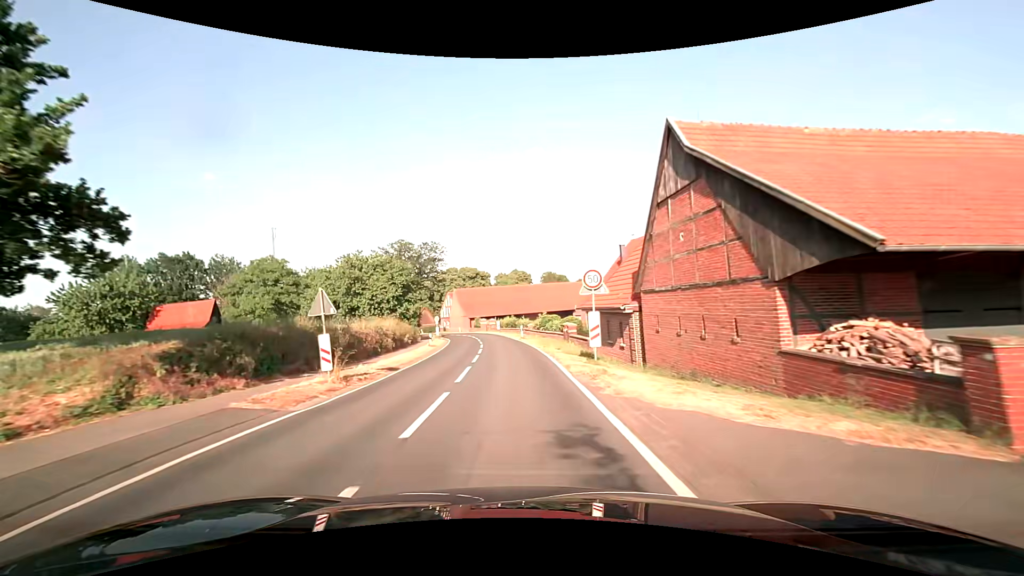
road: secondary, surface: asphalt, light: Day
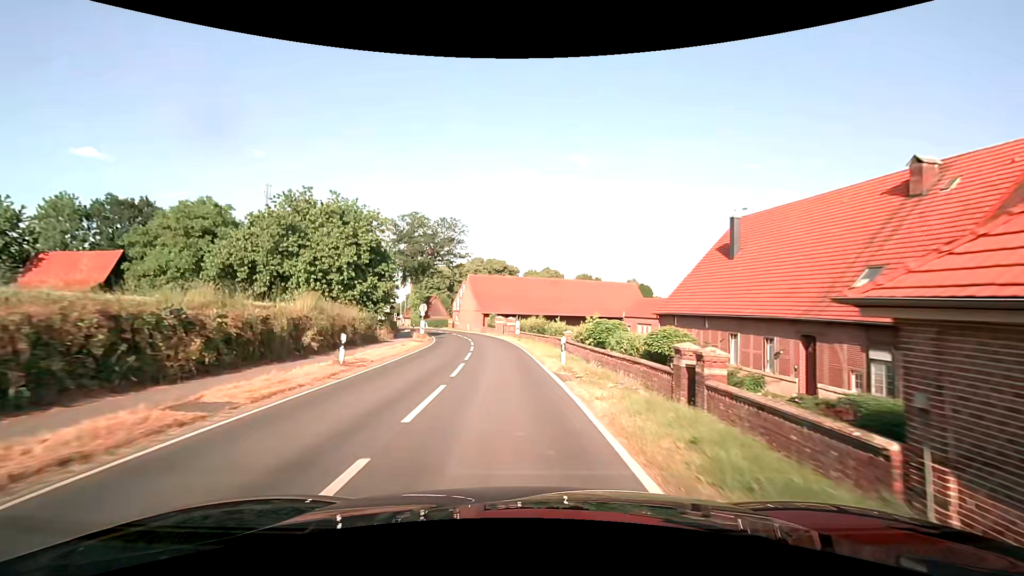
(-0.6, +23.2) m; -3°
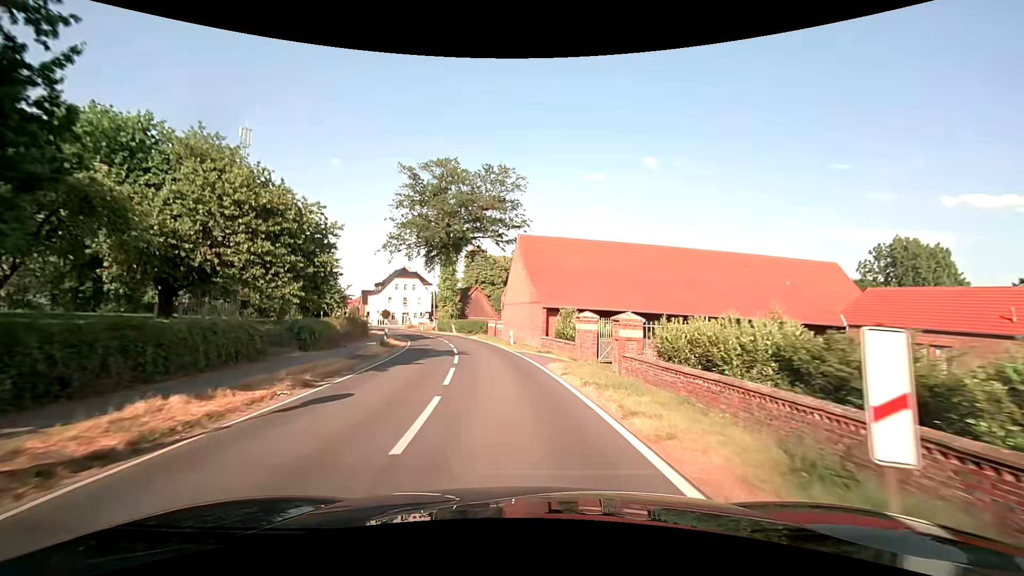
(-2.4, +37.7) m; -7°
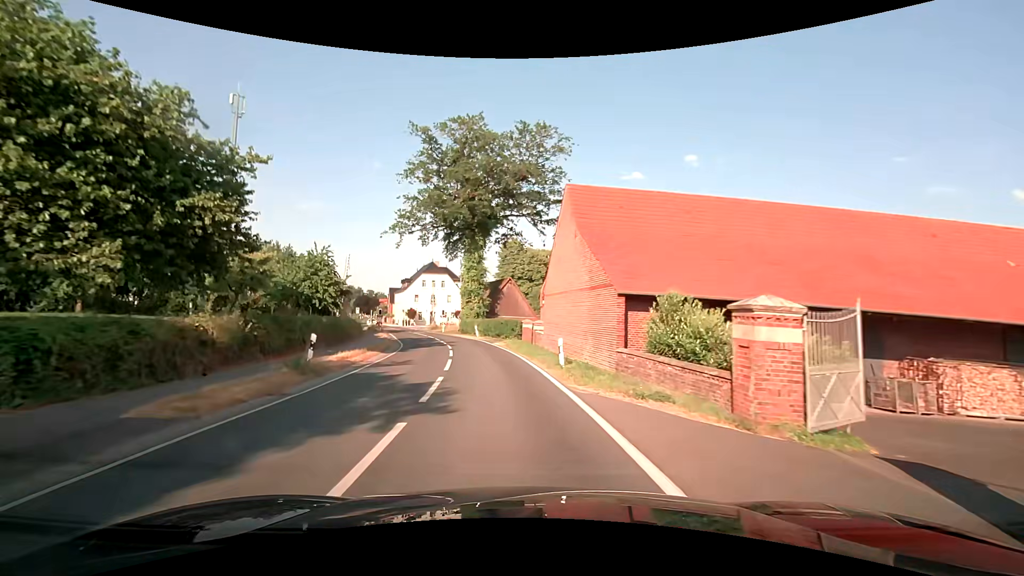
(-0.5, +14.5) m; -4°
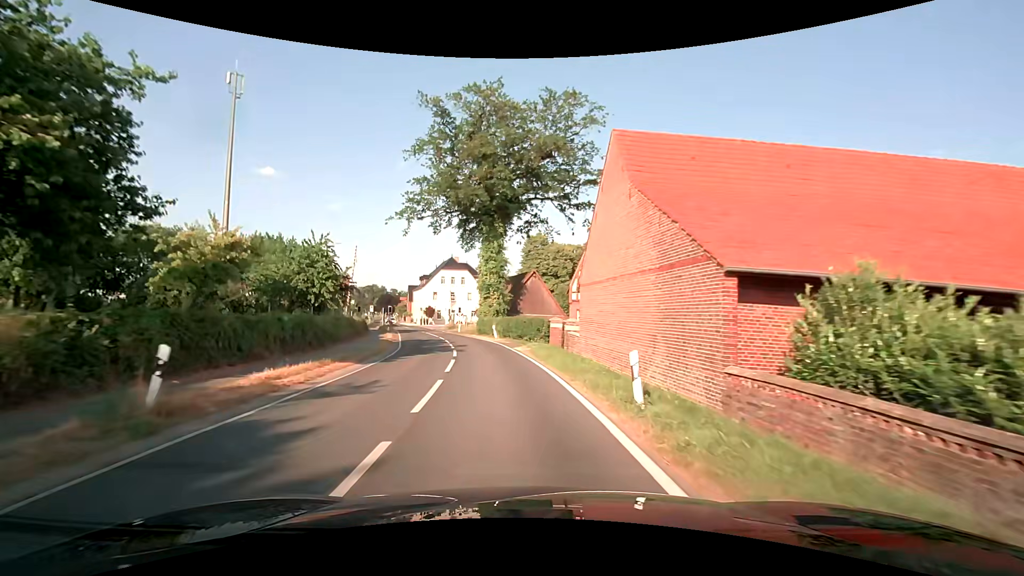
(-0.2, +7.1) m; -3°
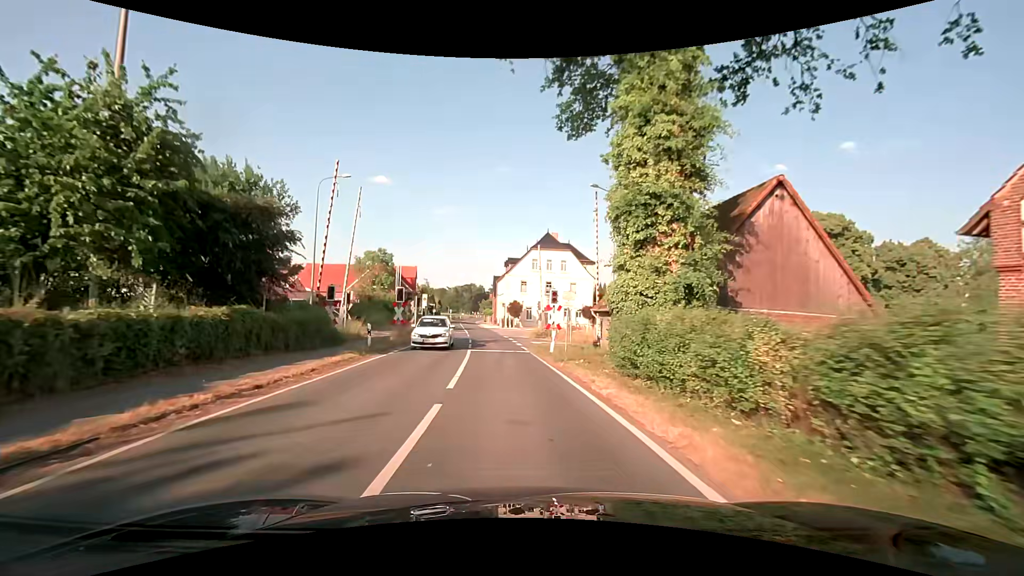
(-3.7, +33.4) m; -12°
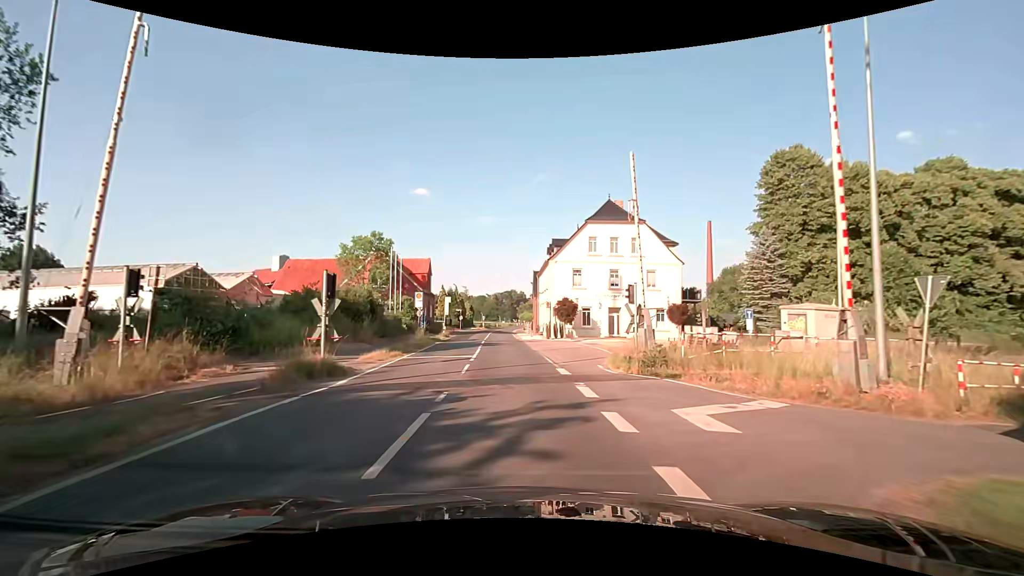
(-1.2, +23.7) m; -5°
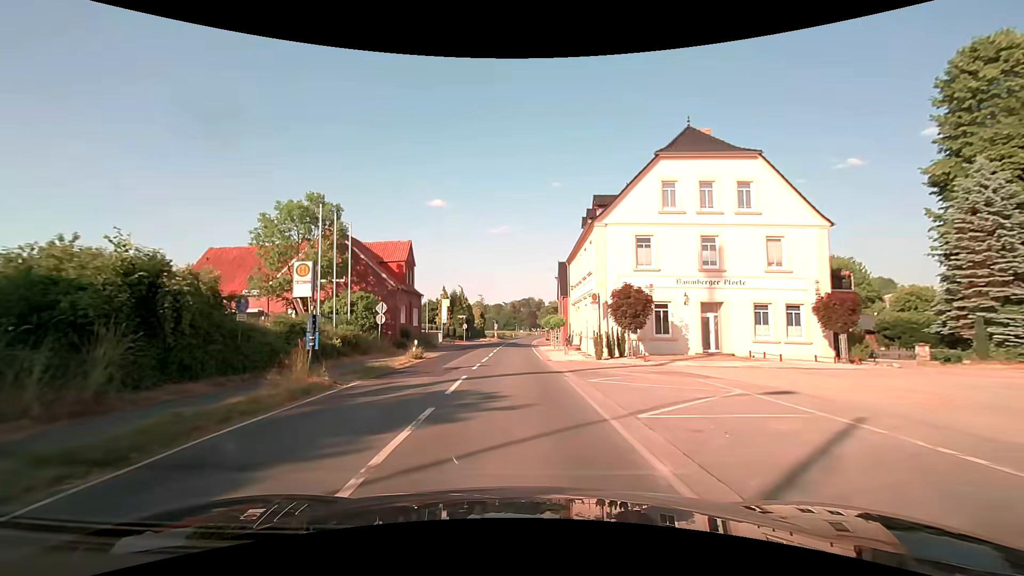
(-0.5, +21.7) m; -2°
